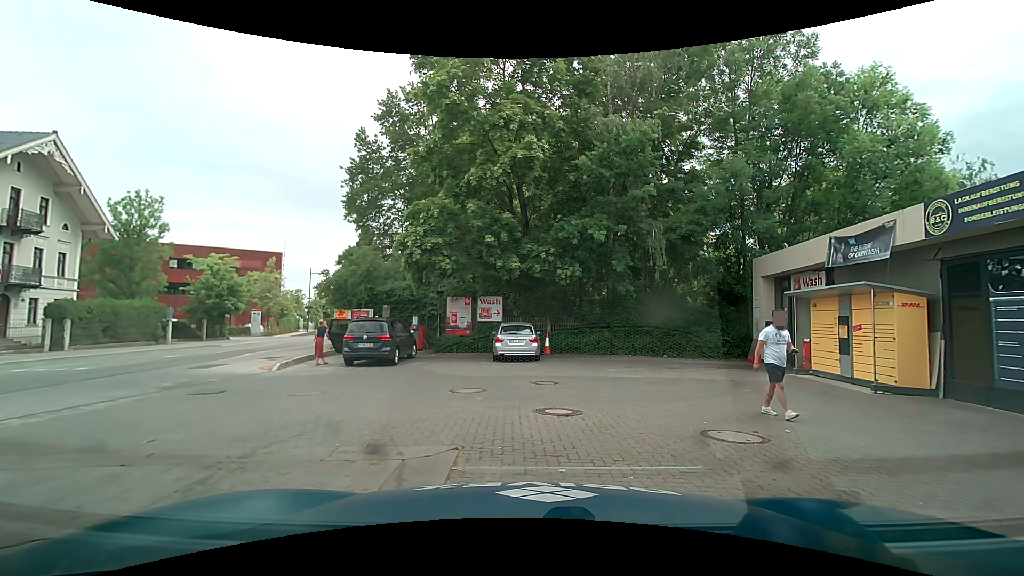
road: secondary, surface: asphalt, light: Day
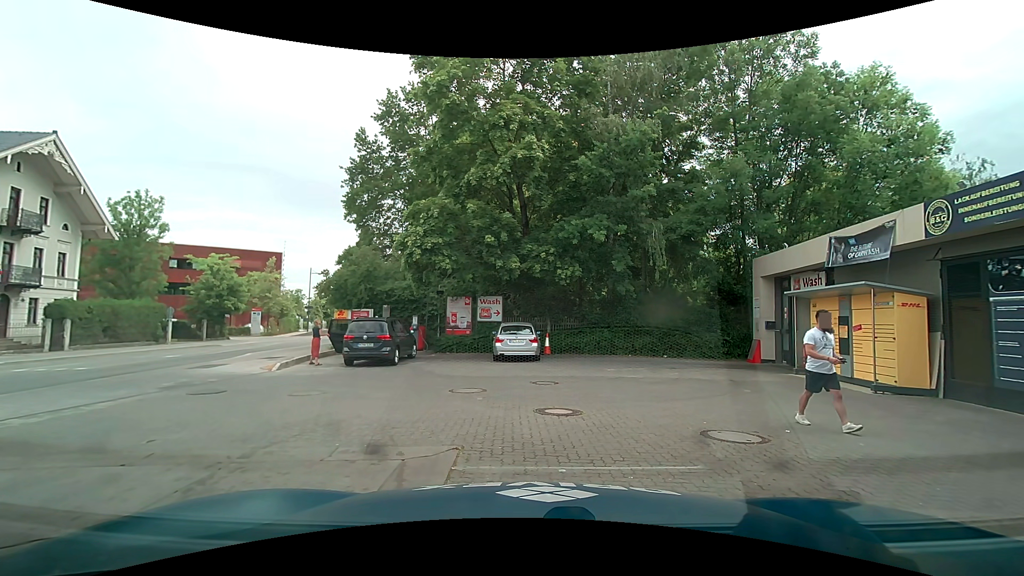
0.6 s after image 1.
(0.0, 0.0) m; 0°
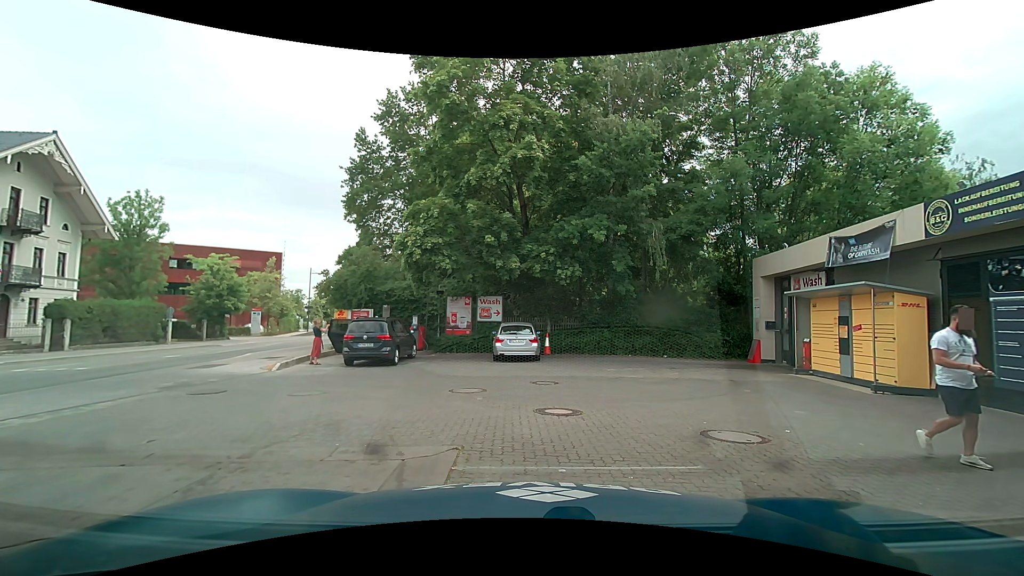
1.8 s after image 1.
(0.0, 0.0) m; 0°
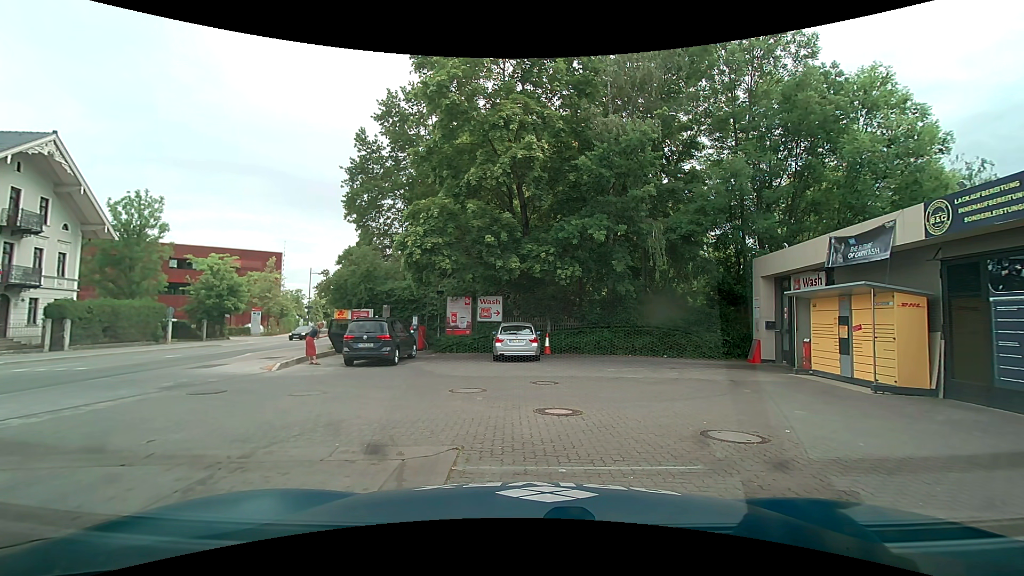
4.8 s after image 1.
(0.0, 0.0) m; 0°
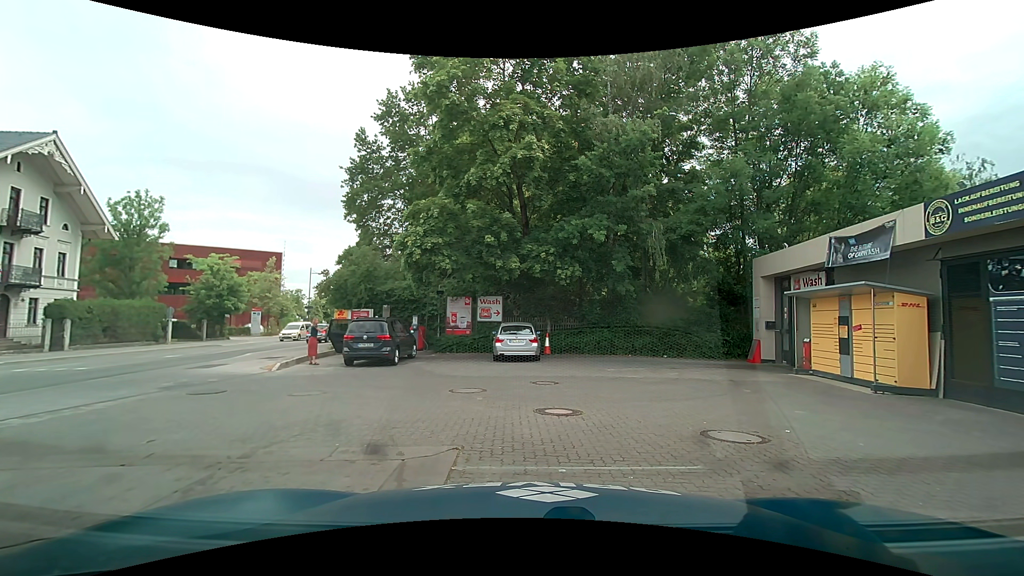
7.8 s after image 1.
(0.0, 0.0) m; 0°
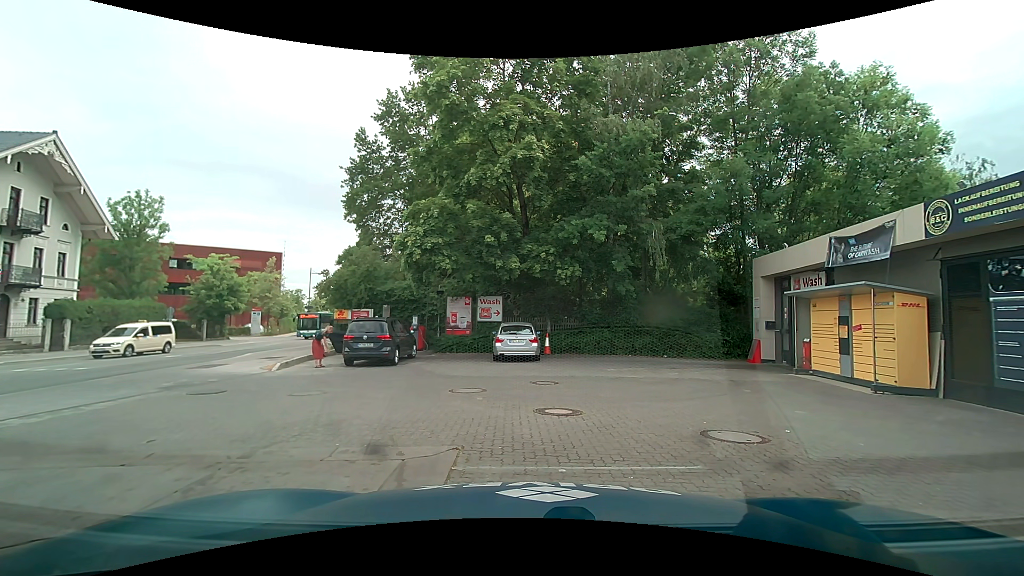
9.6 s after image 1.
(0.0, 0.0) m; 0°
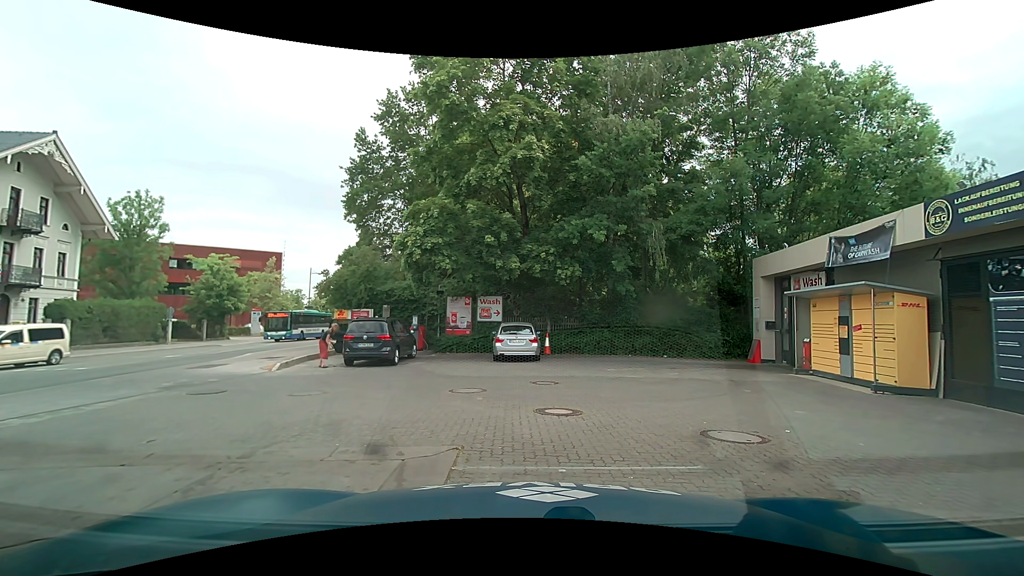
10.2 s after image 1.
(0.0, 0.0) m; 0°
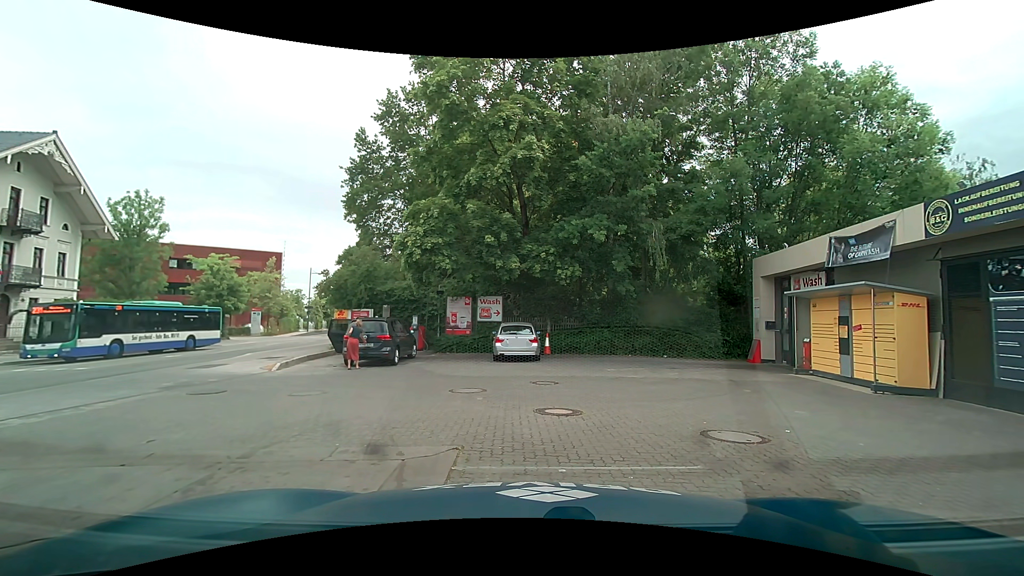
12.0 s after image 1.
(0.0, 0.0) m; 0°
